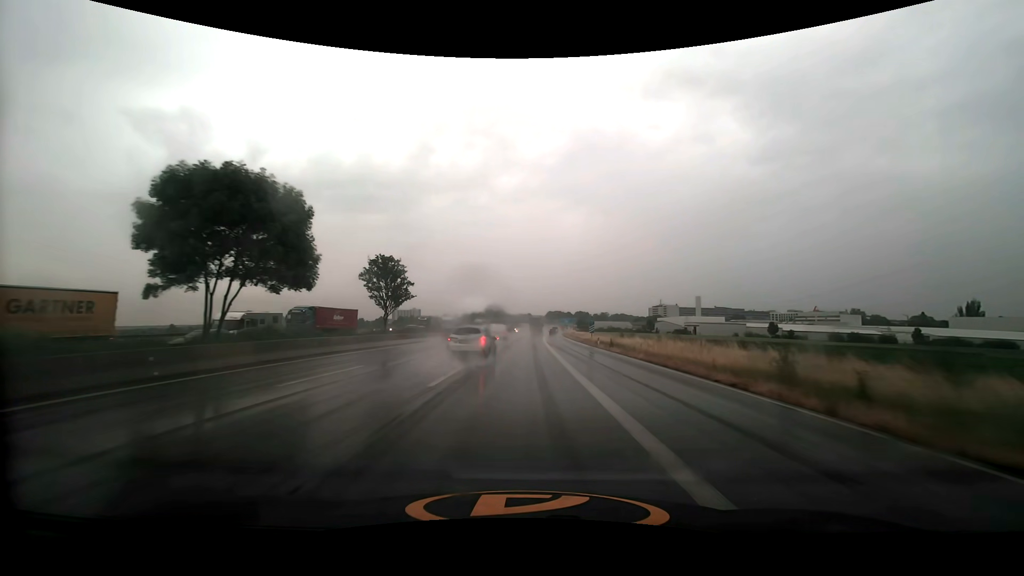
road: motorway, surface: asphalt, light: Day
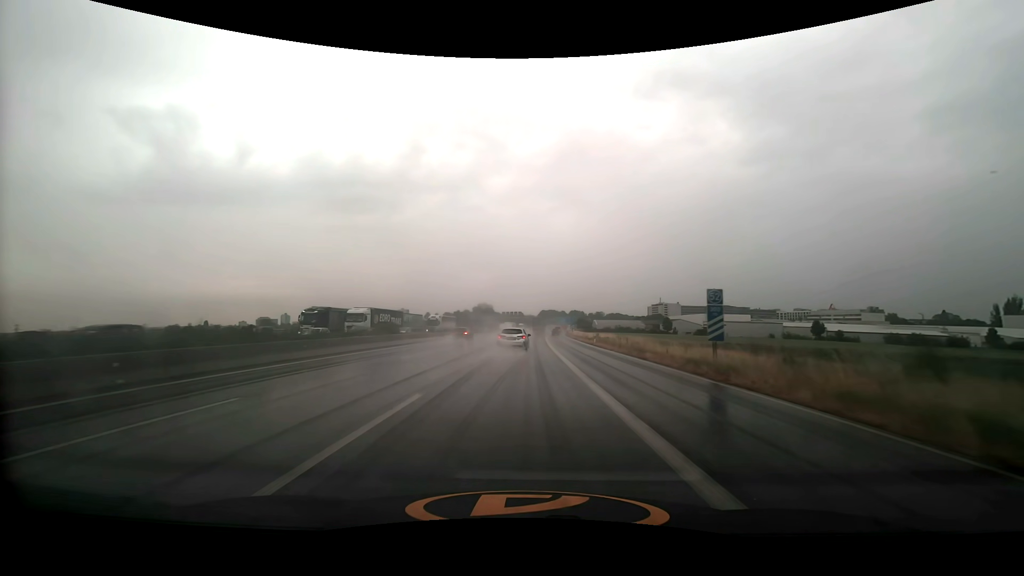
(+0.3, +43.6) m; +1°
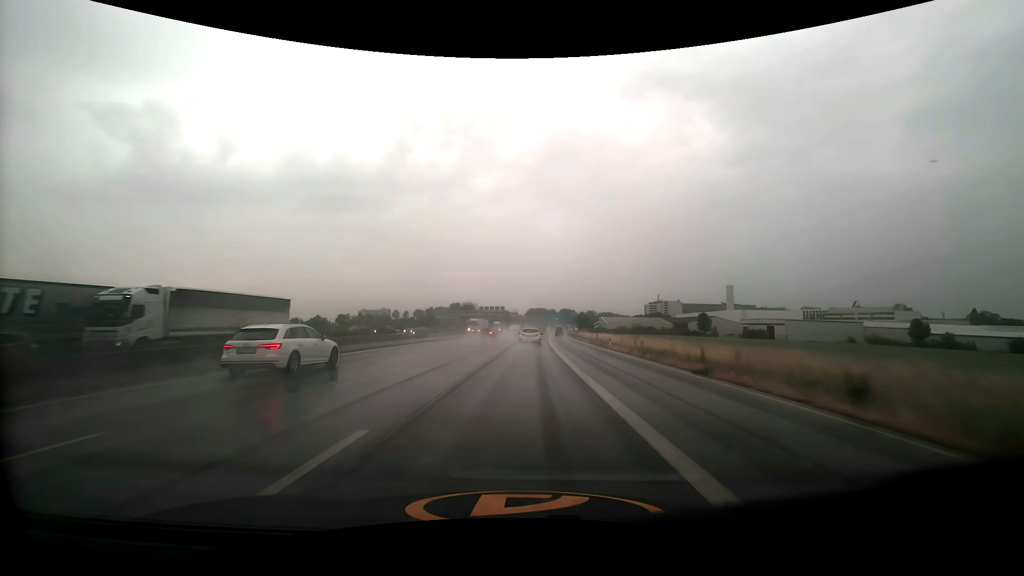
(+0.8, +57.4) m; +1°
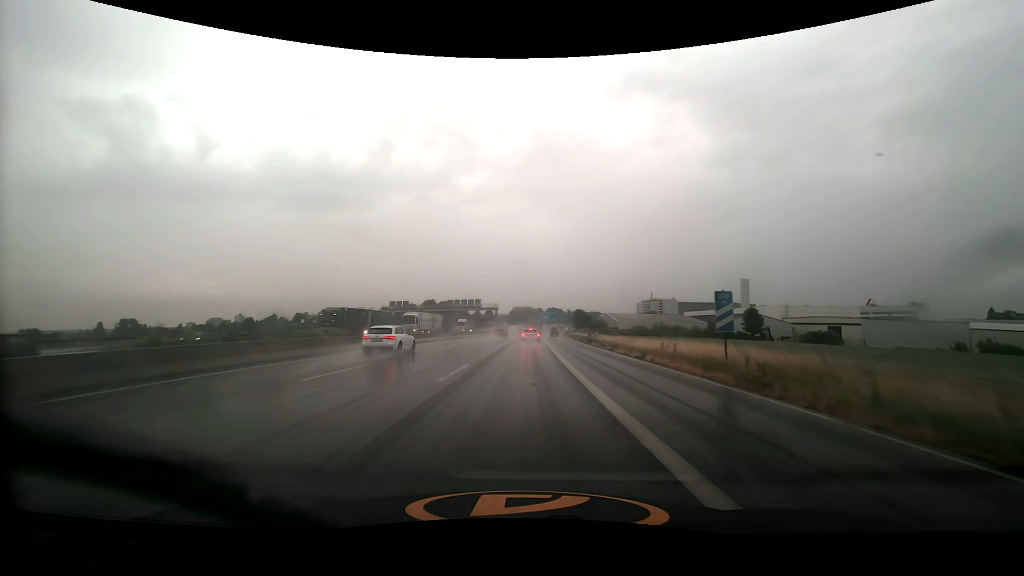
(+0.6, +42.2) m; +2°
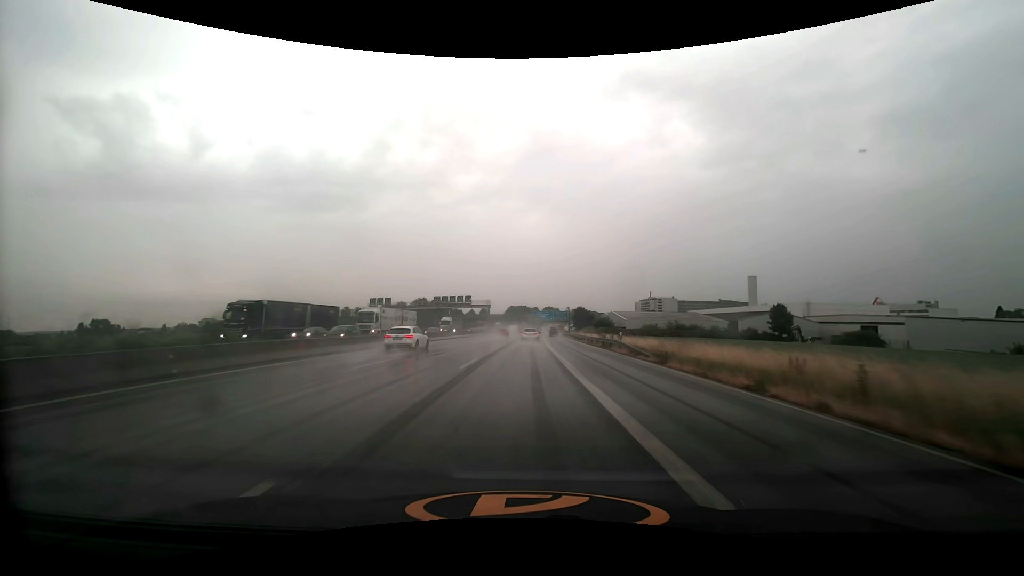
(+0.1, +14.0) m; +1°
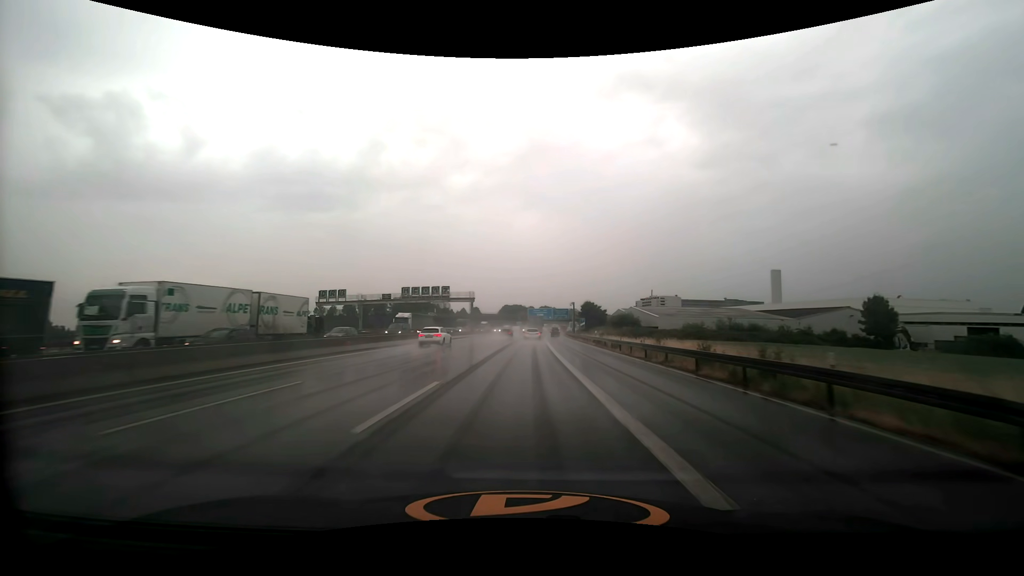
(+0.1, +27.9) m; +1°
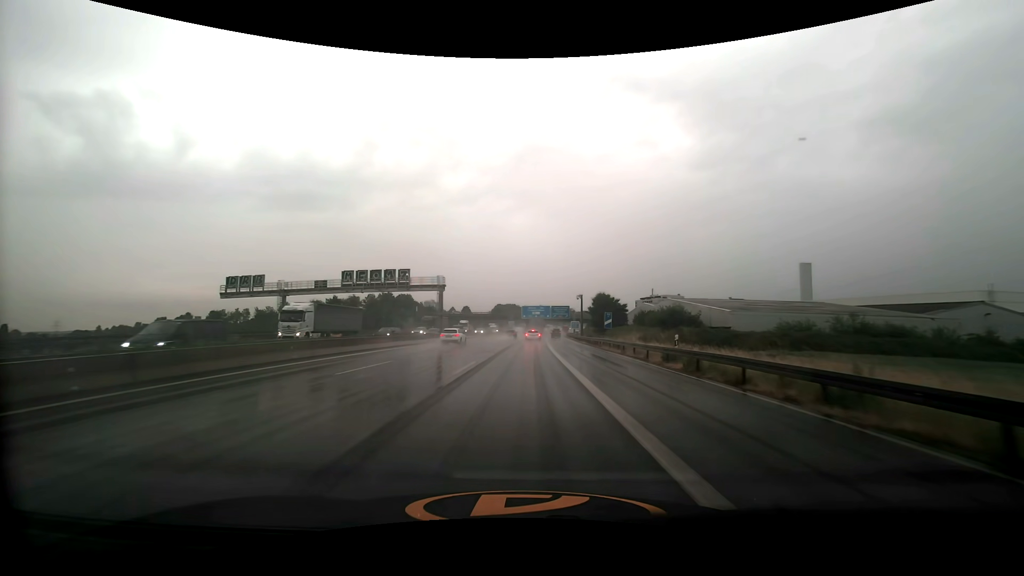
(+0.2, +28.0) m; +1°
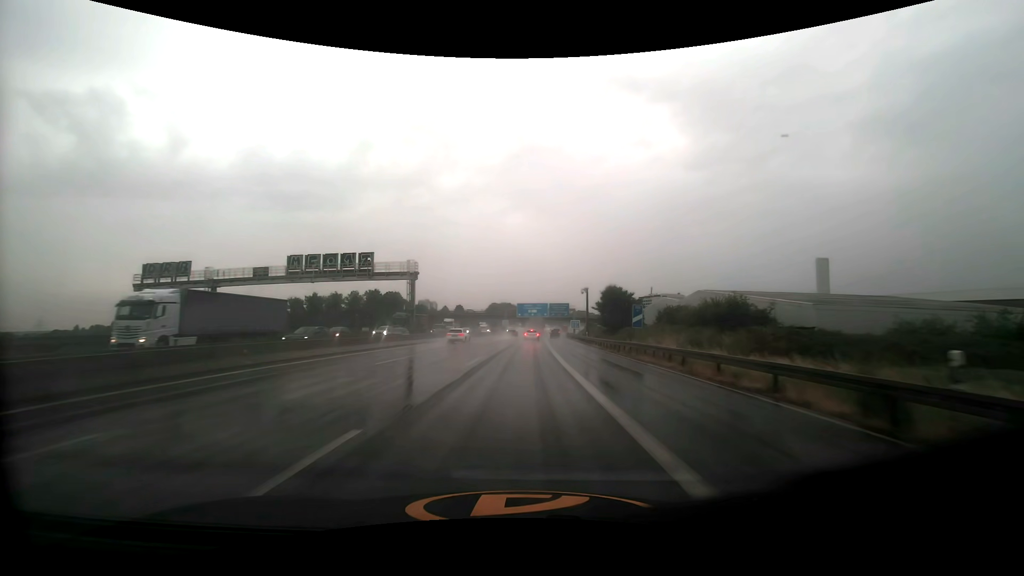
(+0.1, +14.1) m; 0°
(0, +10) (0, +20) (0, +30) (0, +40) (+1, +50) (+1, +60) (+1, +70) (+2, +80) (+2, +90) (+3, +100) m
